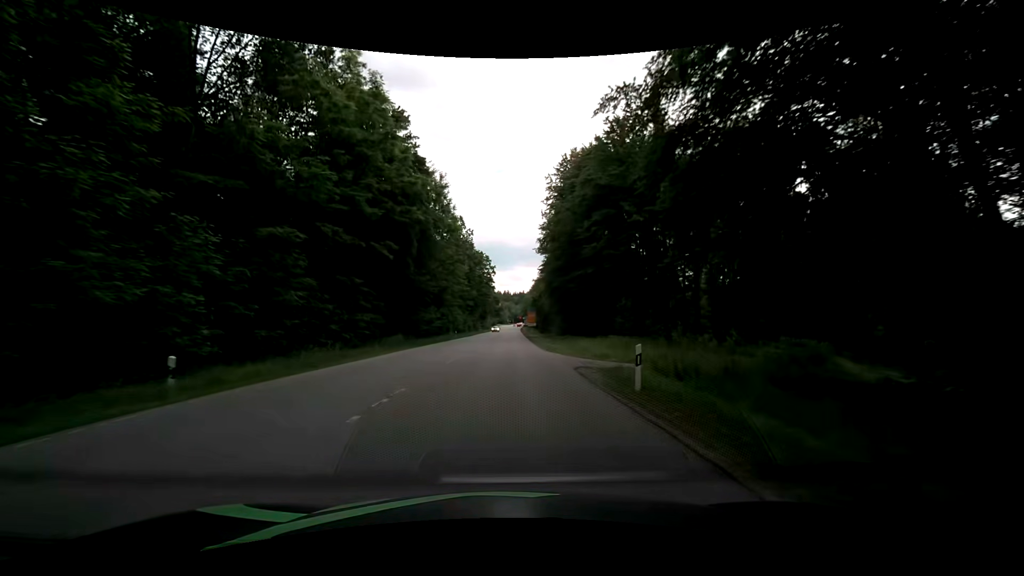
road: secondary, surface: asphalt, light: Day
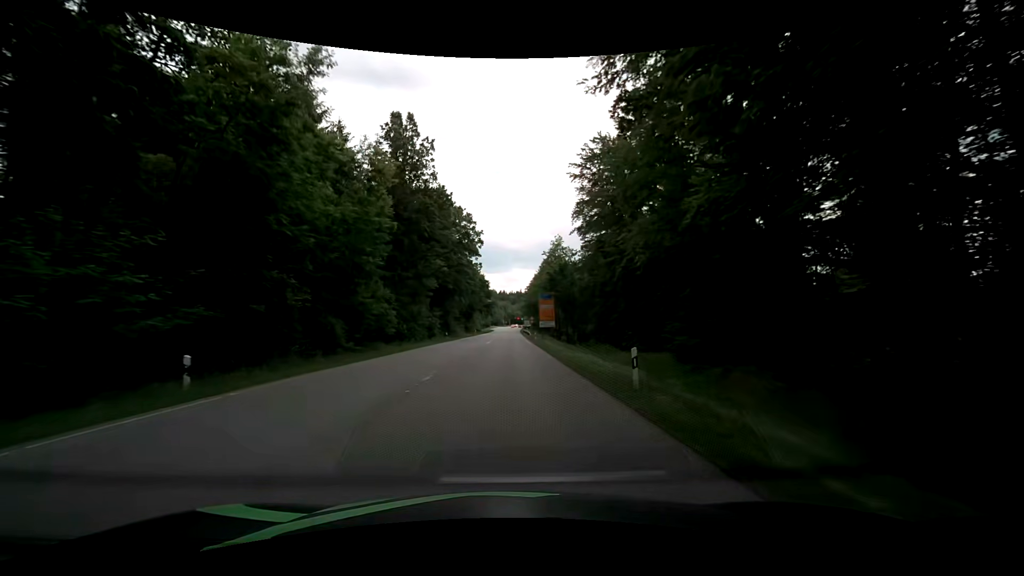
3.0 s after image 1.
(-0.1, +56.2) m; -1°
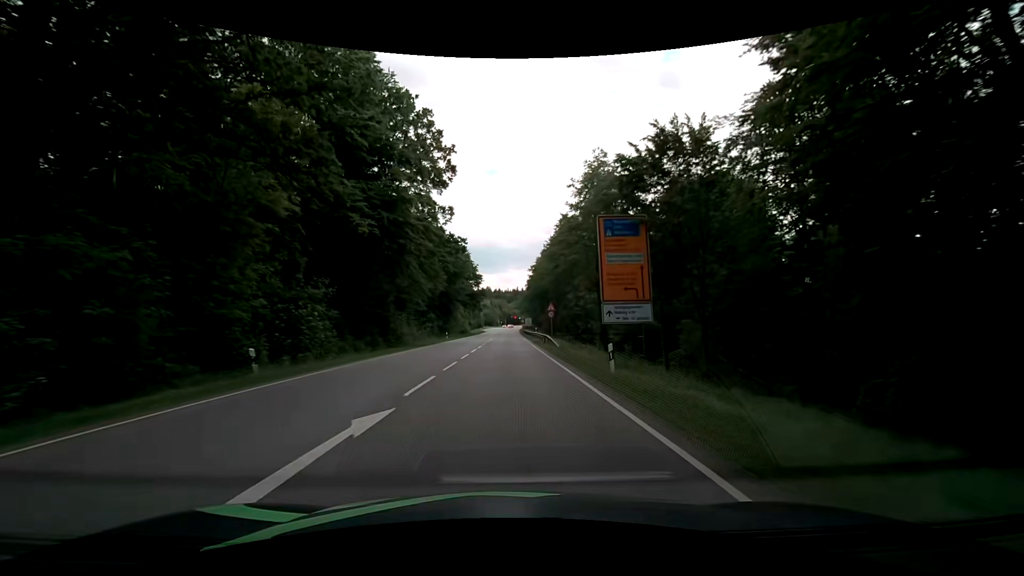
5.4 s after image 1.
(+0.6, +43.7) m; +2°
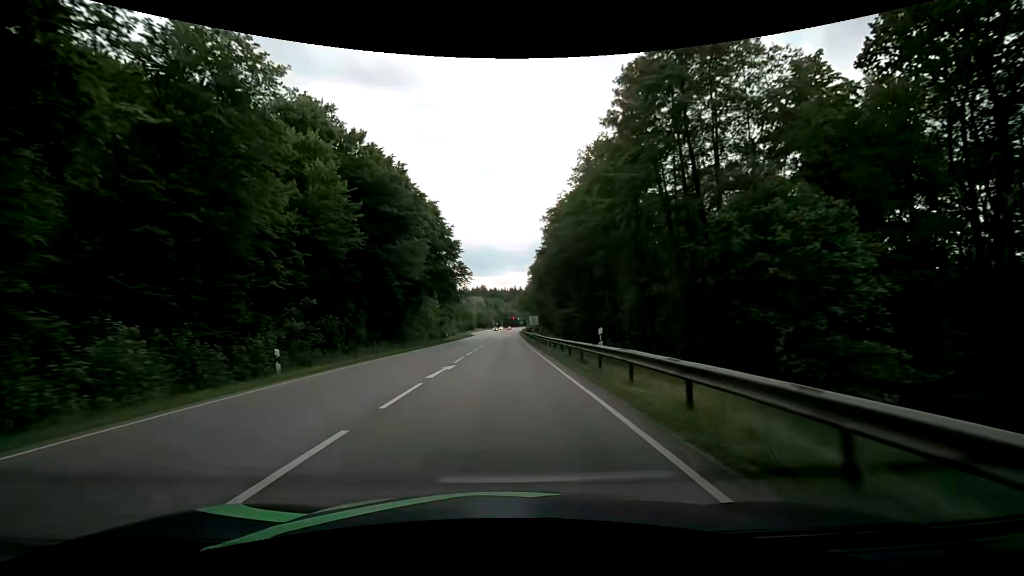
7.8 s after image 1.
(-0.2, +43.2) m; 0°
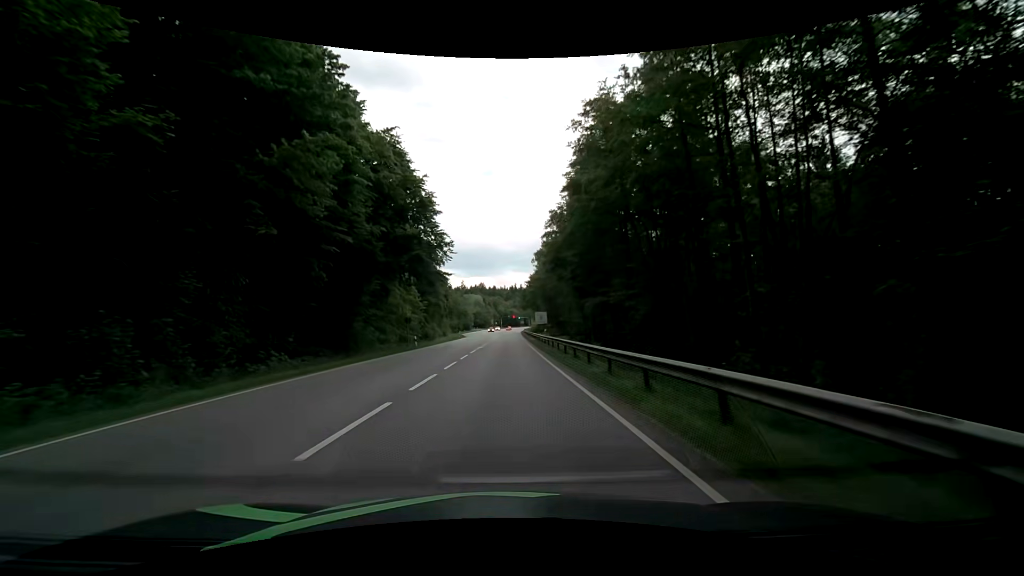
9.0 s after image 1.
(-0.1, +21.5) m; 0°
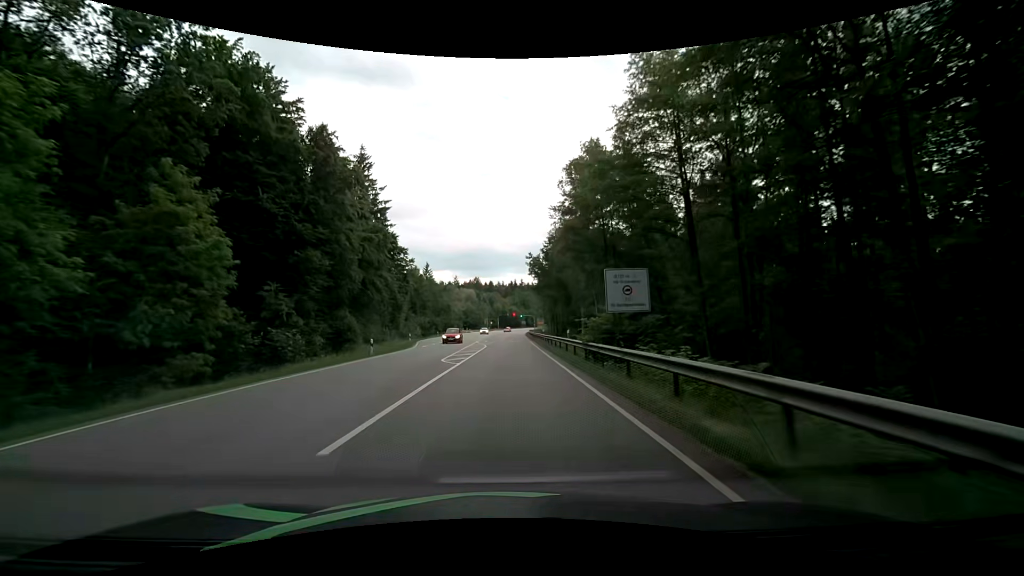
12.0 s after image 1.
(+0.1, +53.6) m; 0°
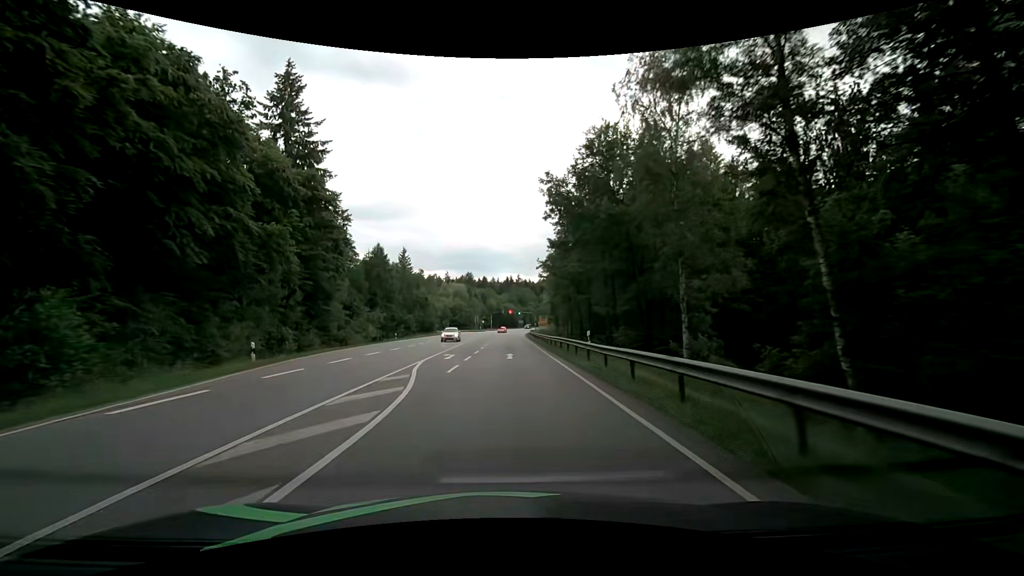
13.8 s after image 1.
(+0.4, +32.2) m; +1°
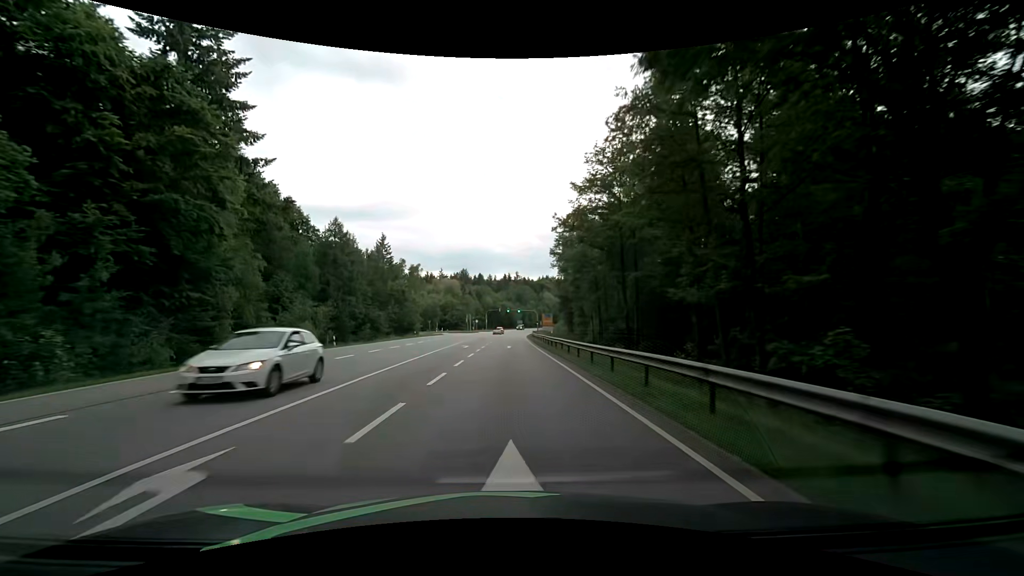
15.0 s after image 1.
(0.0, +21.5) m; 0°
(0, +10) (0, +20) (0, +30) (0, +40) (0, +50) (+1, +60) (+1, +70) (+1, +80) (+1, +90) (+2, +100) m
